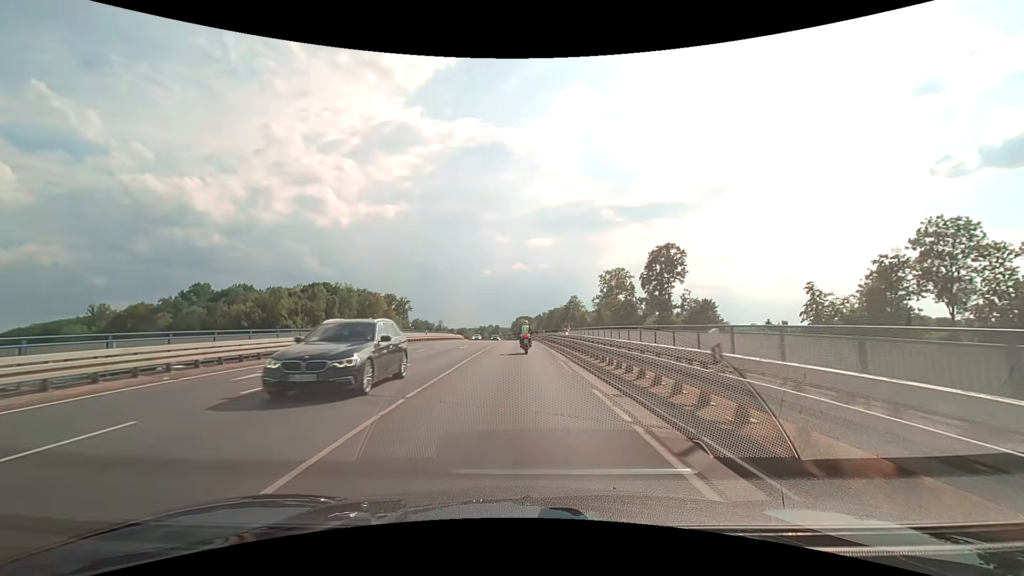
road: secondary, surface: asphalt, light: Day
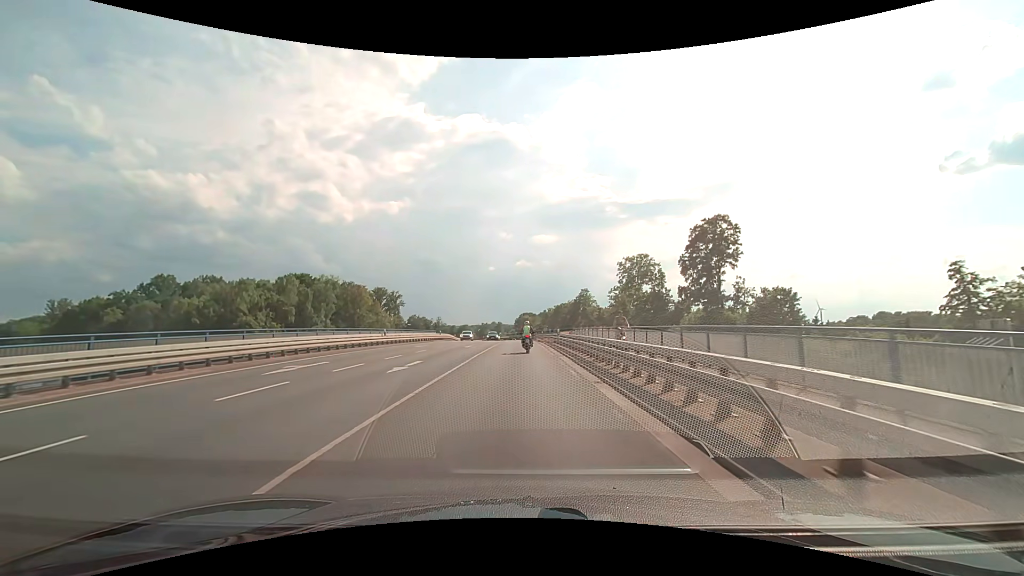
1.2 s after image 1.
(0.0, +18.2) m; 0°
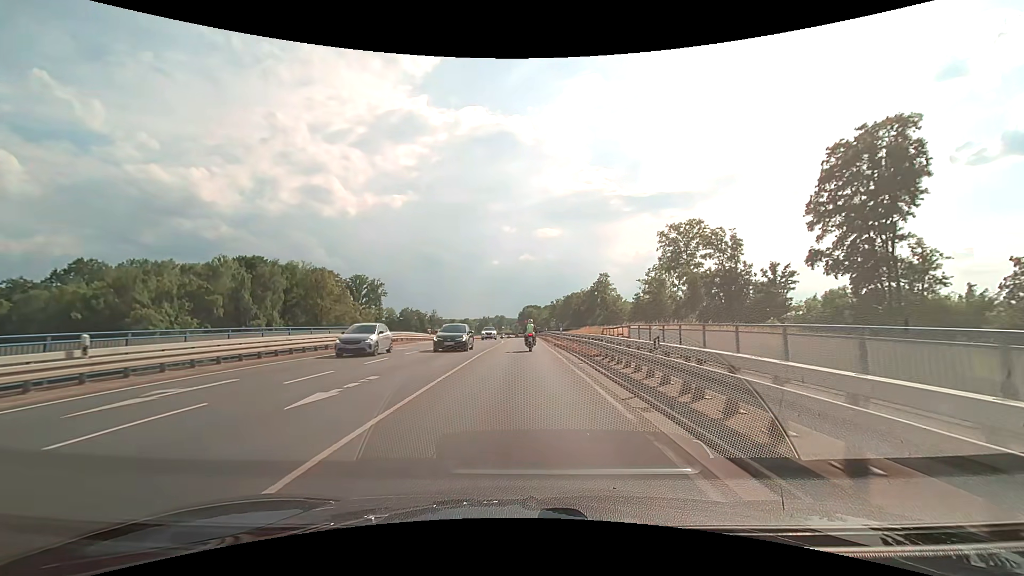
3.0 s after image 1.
(-0.1, +26.6) m; 0°
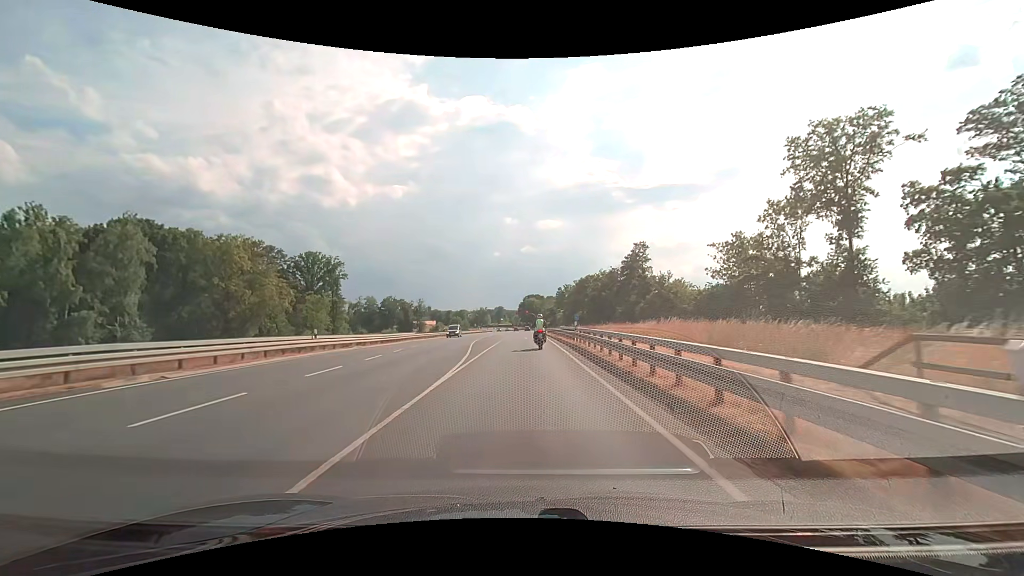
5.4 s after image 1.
(-0.1, +33.6) m; 0°
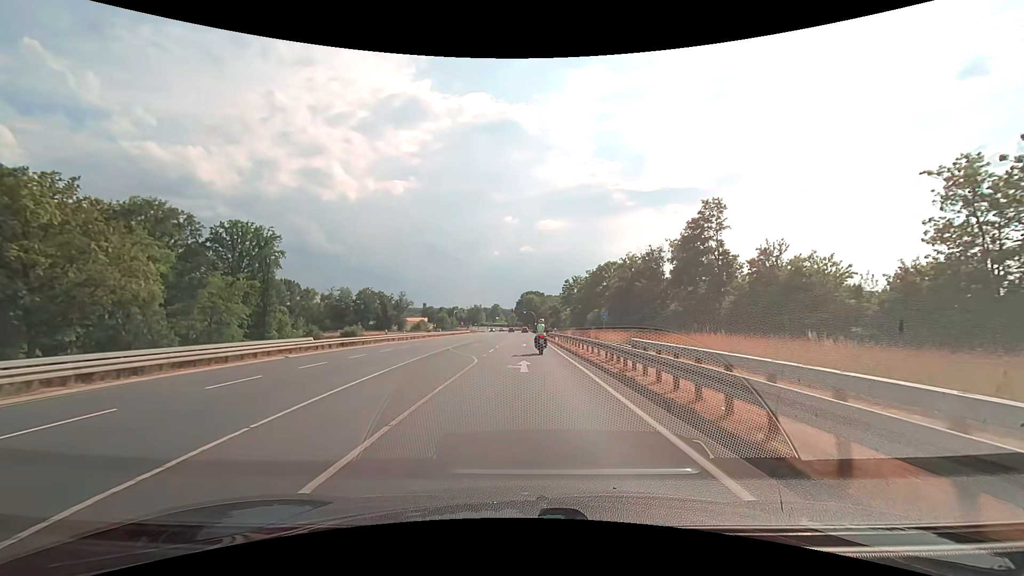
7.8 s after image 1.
(0.0, +29.2) m; 0°
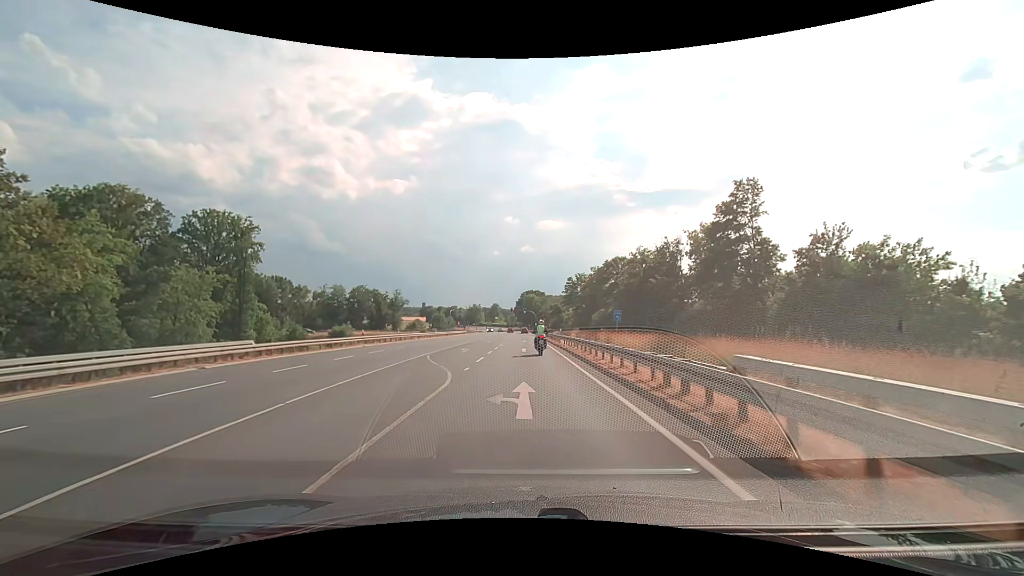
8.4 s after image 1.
(0.0, +7.1) m; 0°
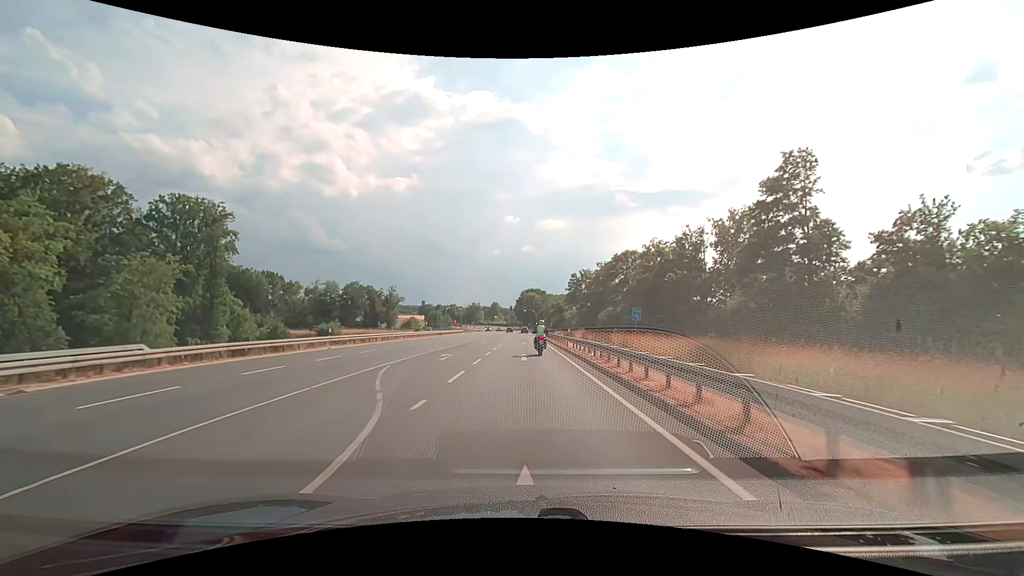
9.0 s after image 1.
(0.0, +7.3) m; 0°
